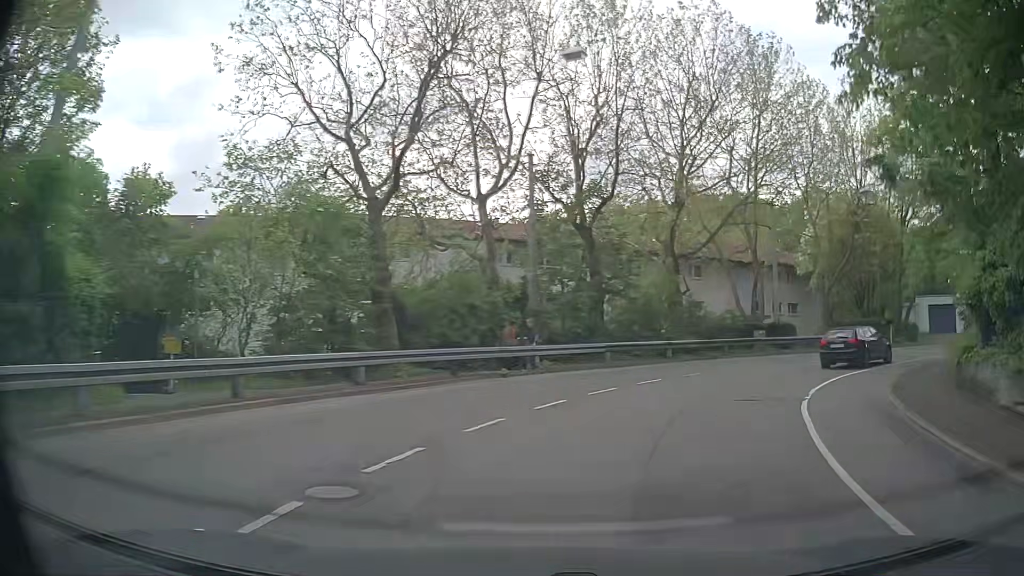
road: secondary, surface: asphalt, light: Day
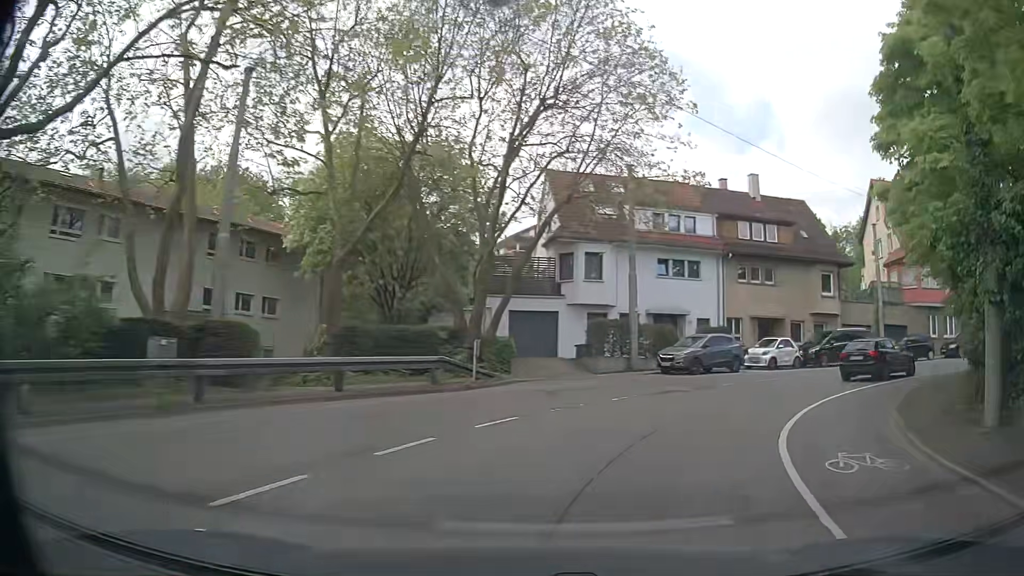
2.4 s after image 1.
(+8.2, +21.0) m; +44°
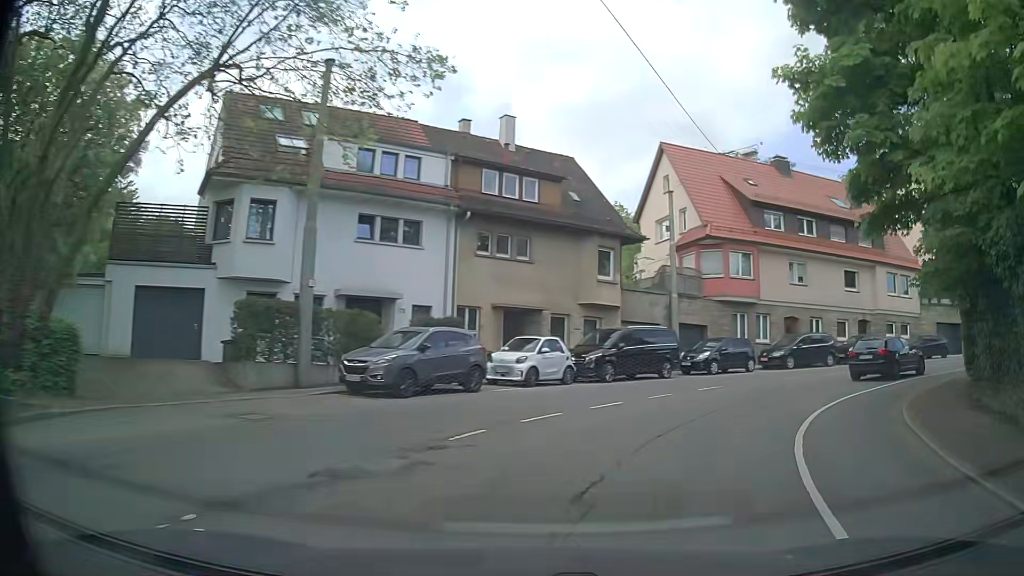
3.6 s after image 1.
(+2.5, +11.6) m; +23°
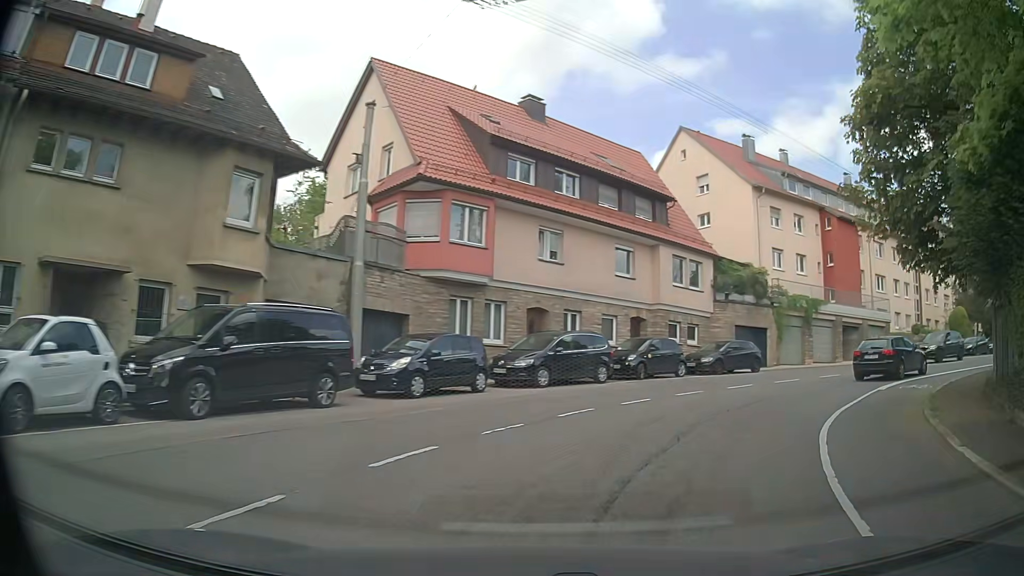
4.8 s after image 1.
(+2.9, +11.9) m; +25°
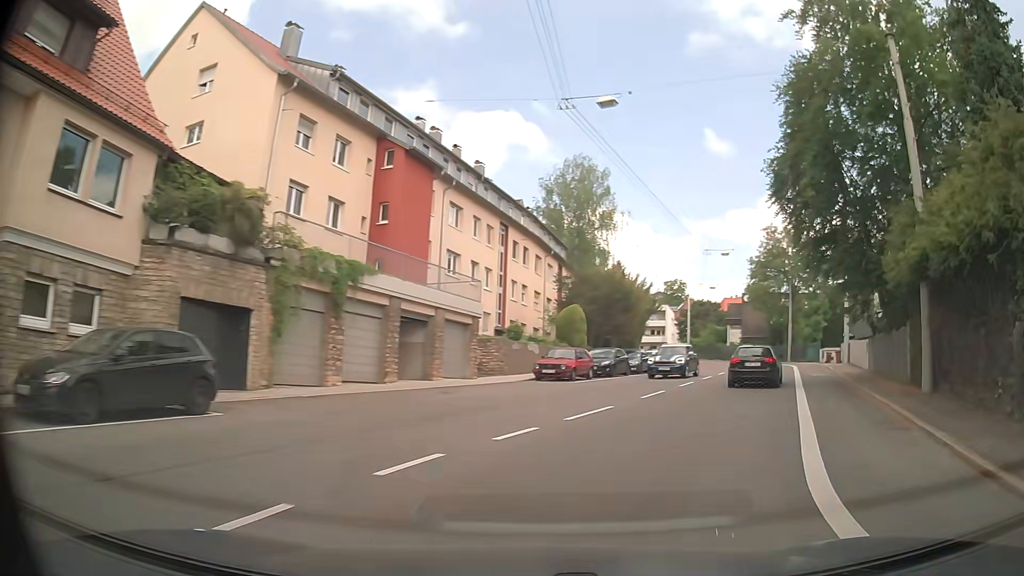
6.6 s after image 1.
(+6.9, +17.3) m; +41°
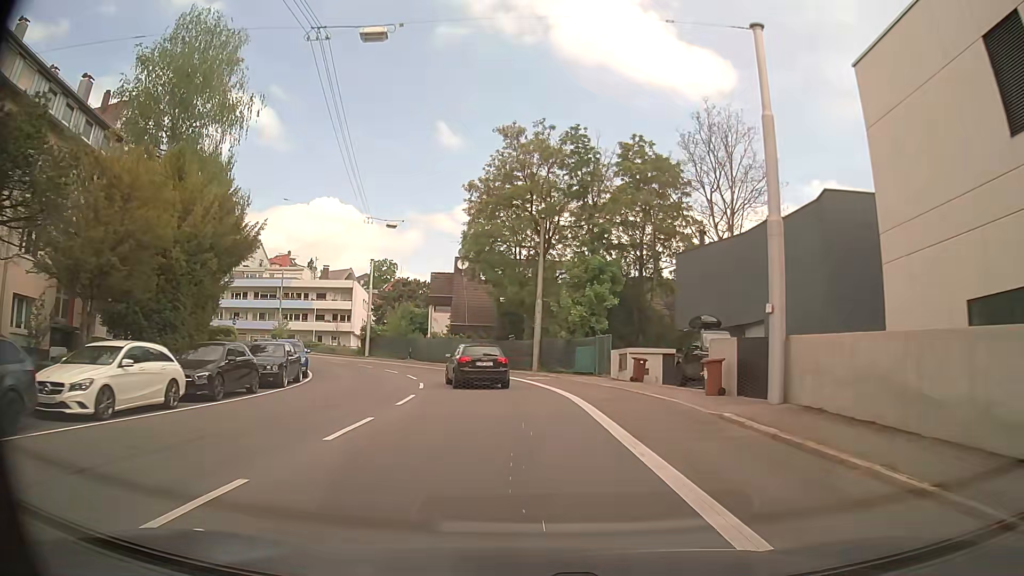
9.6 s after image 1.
(+11.4, +30.6) m; +25°
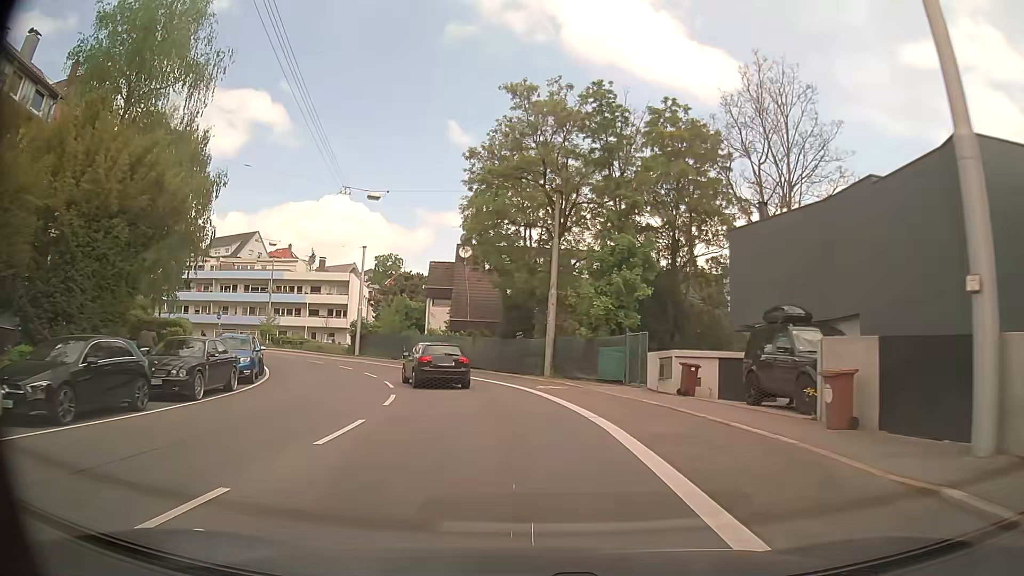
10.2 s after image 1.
(0.0, +6.6) m; -1°
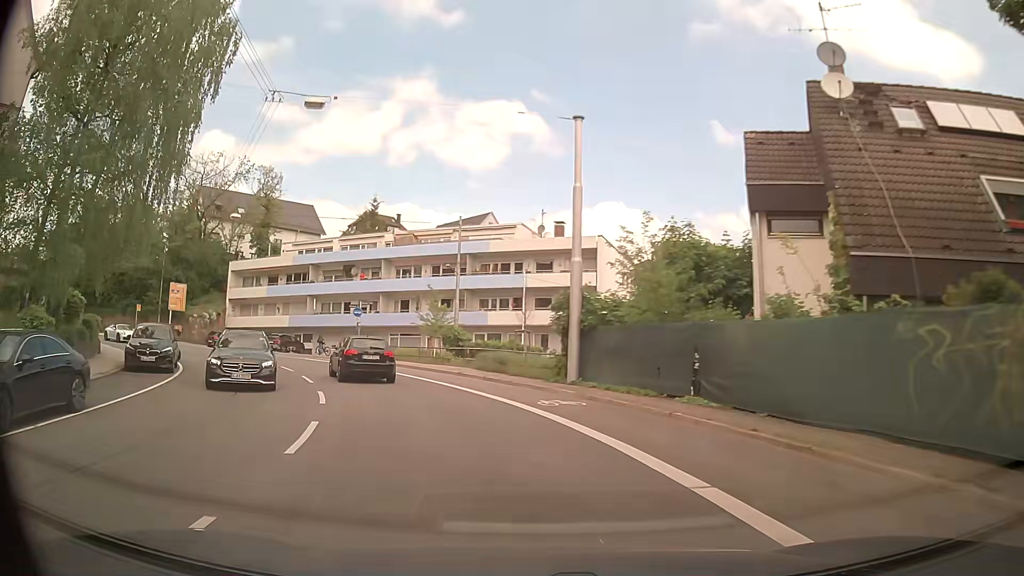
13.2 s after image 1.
(-4.7, +31.6) m; -22°
(-1, +10) (-4, +20) (-9, +28) (-15, +36) (-23, +42) (-32, +47) (-40, +52) (-50, +55) (-59, +59) (-69, +62) m
